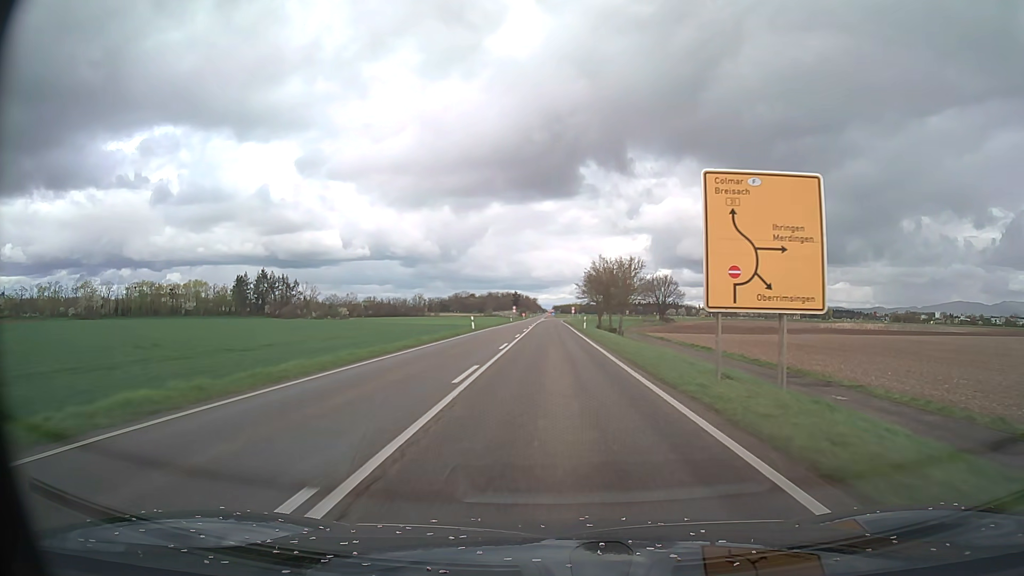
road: primary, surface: asphalt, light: Day
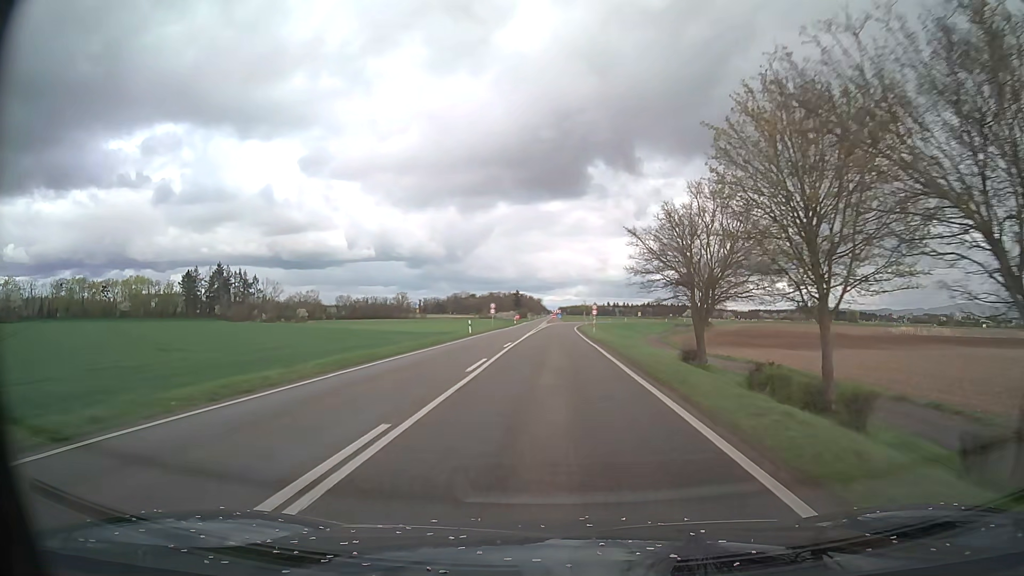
(-0.1, +55.9) m; 0°
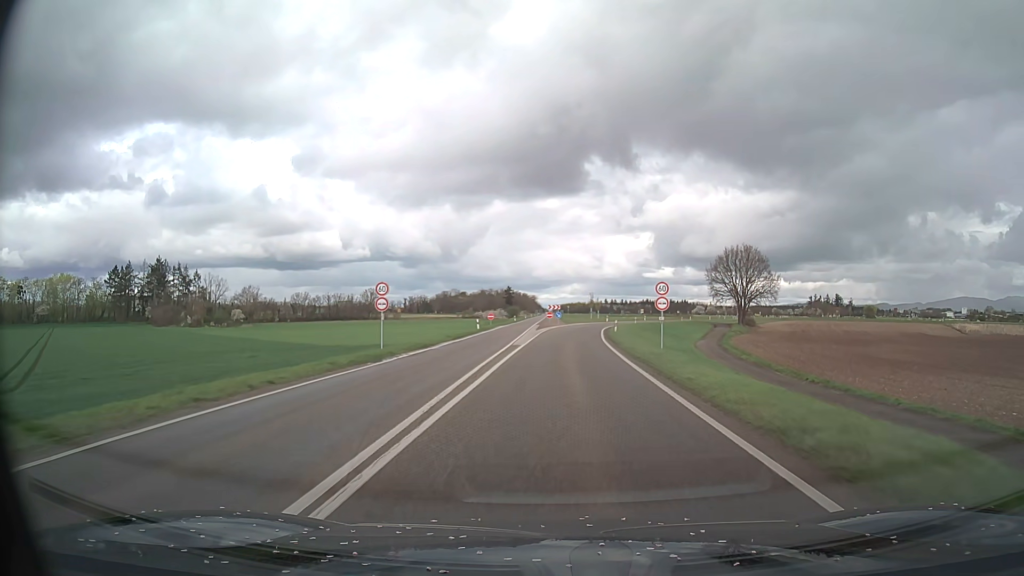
(0.0, +49.7) m; 0°
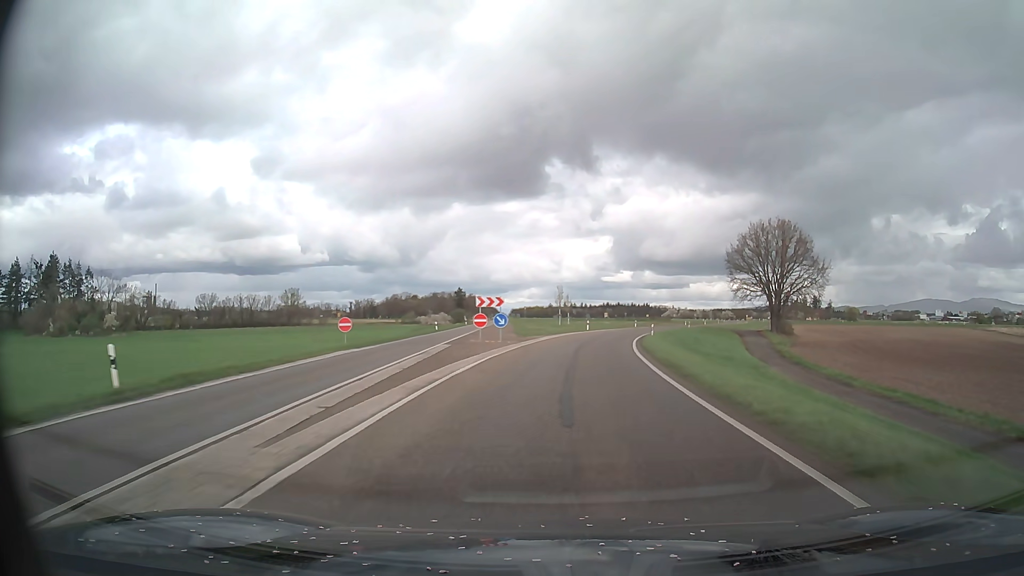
(+1.1, +46.8) m; +3°
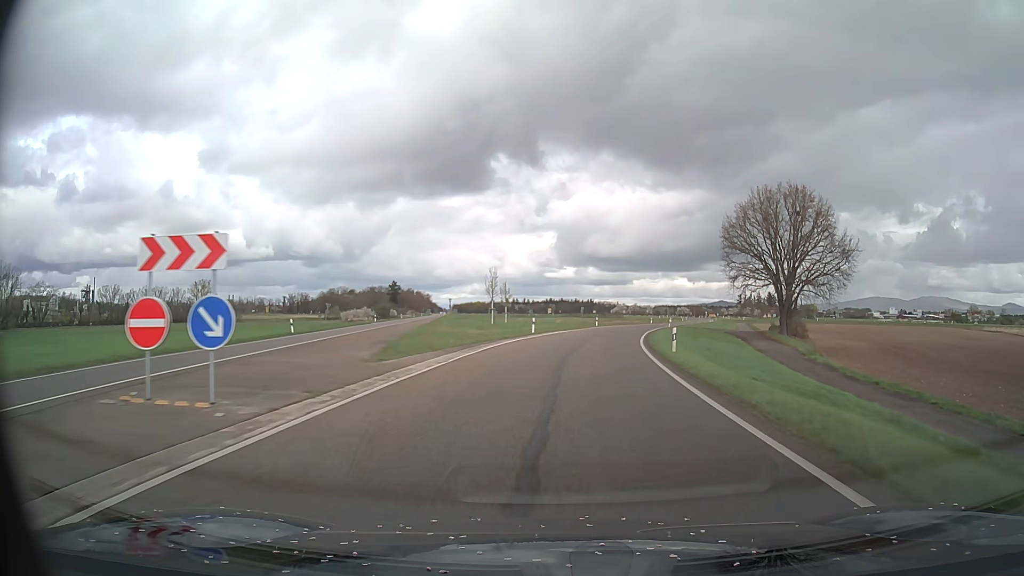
(+1.2, +27.5) m; +5°
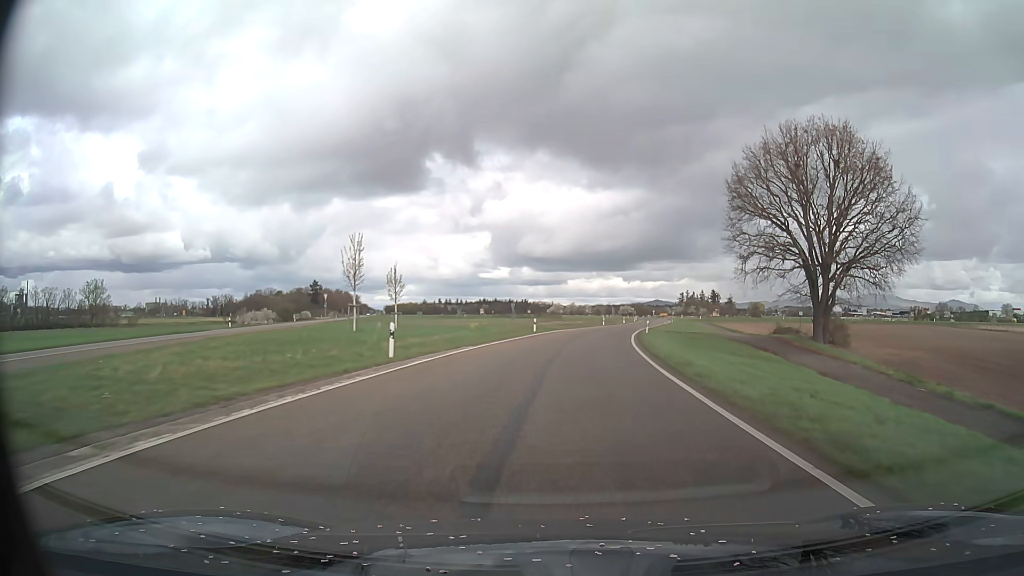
(+1.4, +27.4) m; +6°
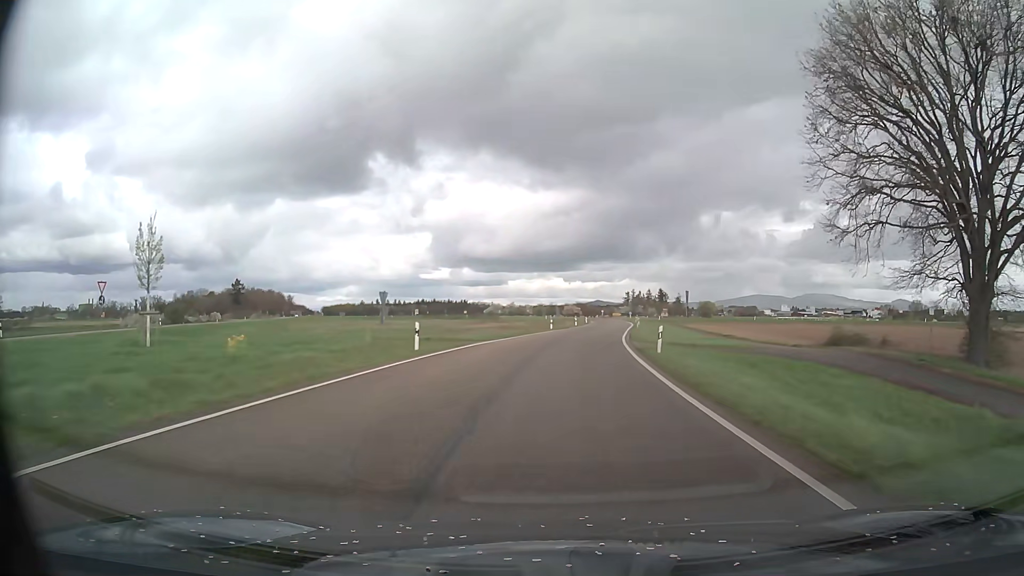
(+1.2, +27.5) m; +5°
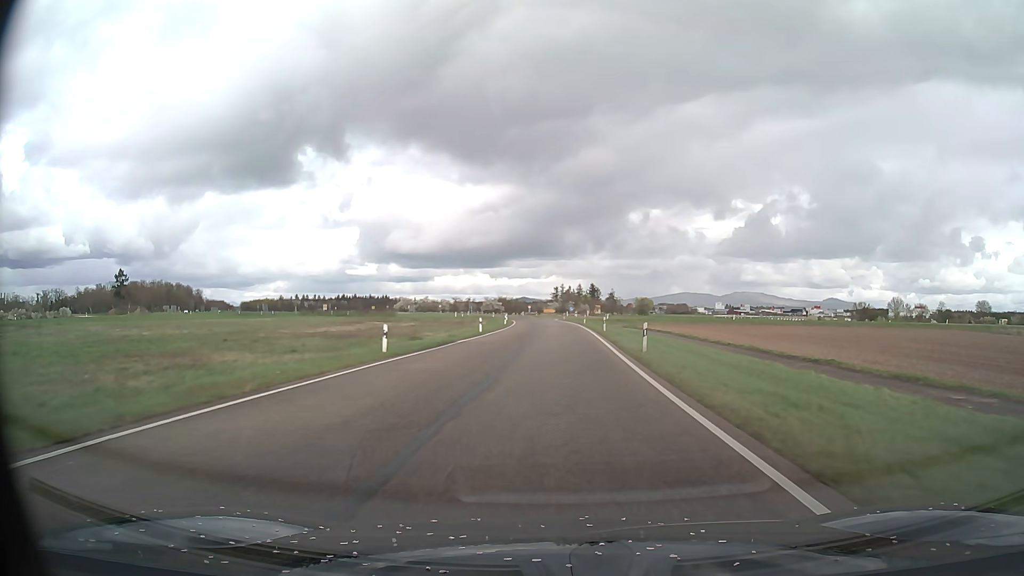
(+2.8, +45.6) m; +6°
(0, +10) (0, +20) (0, +30) (0, +40) (+1, +50) (+1, +60) (0, +70) (0, +80) (0, +90) (-1, +100) m
